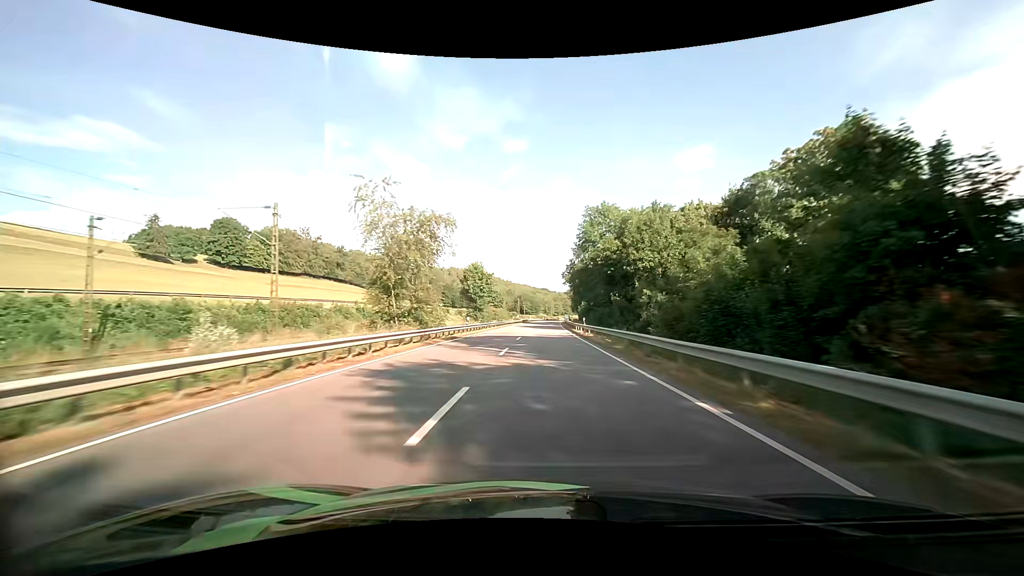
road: primary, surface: asphalt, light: Day
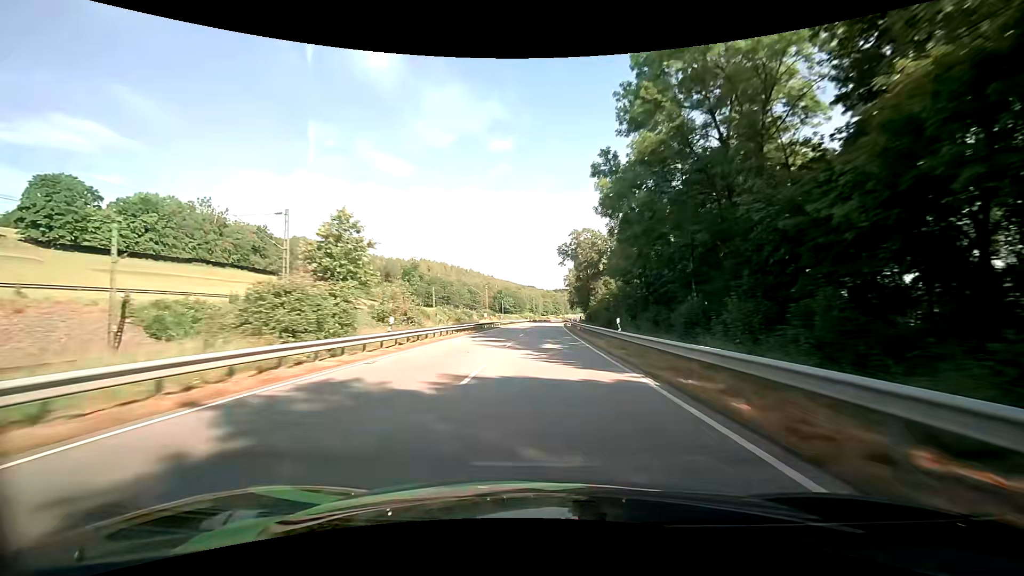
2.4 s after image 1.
(+1.0, +68.4) m; +2°
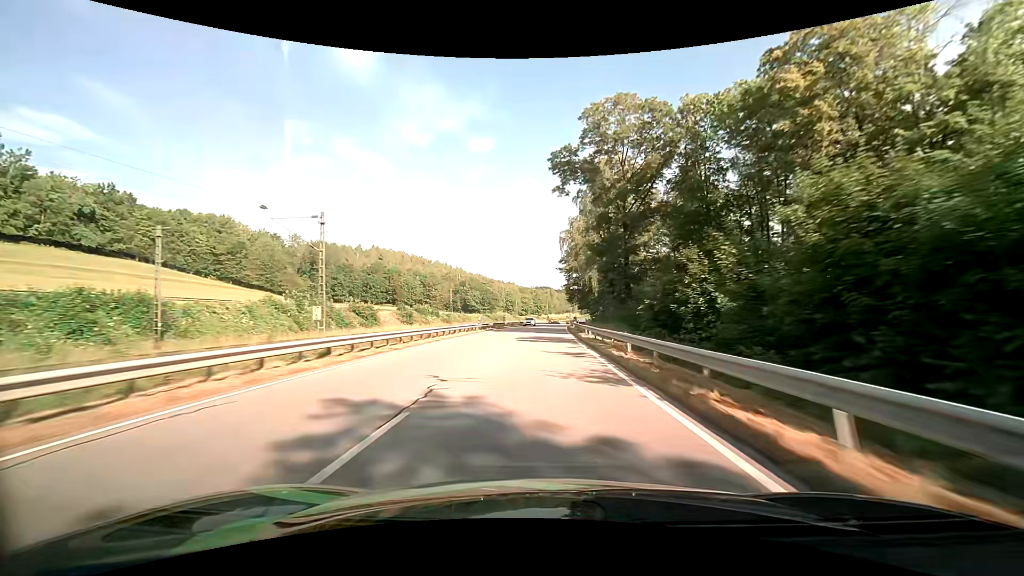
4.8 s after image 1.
(+1.1, +68.1) m; +3°
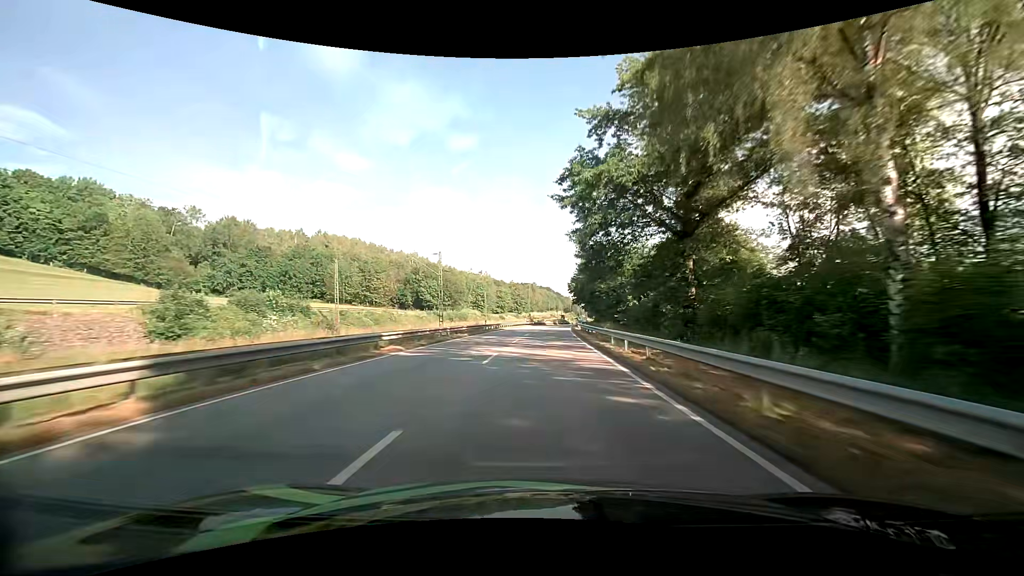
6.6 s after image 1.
(+0.4, +50.0) m; +2°
(0, +10) (0, +20) (0, +30) (+1, +40) (+1, +50) (+2, +60) (+2, +70) (+3, +80) (+3, +90) (+4, +100) m
